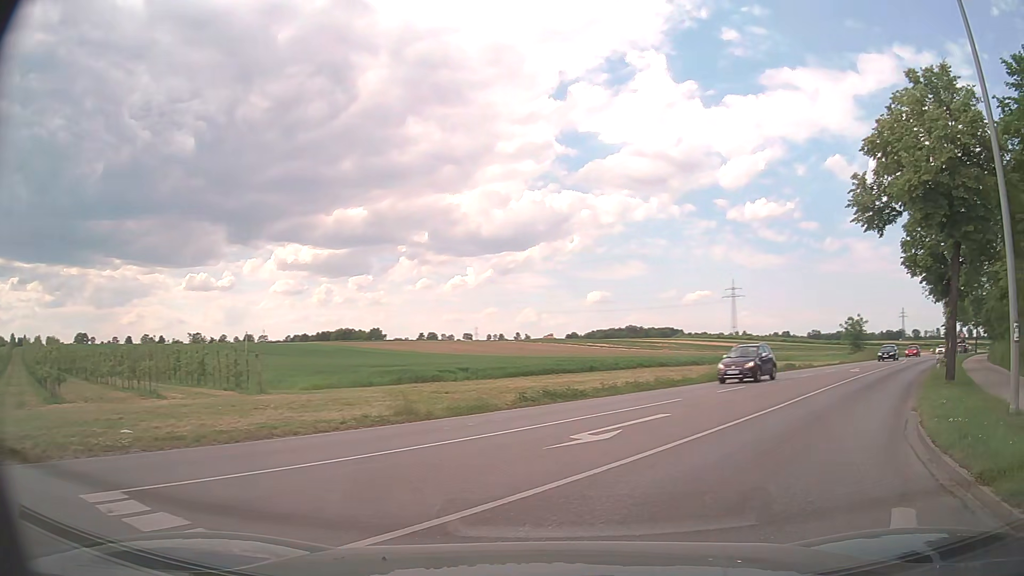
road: tertiary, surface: asphalt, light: Day
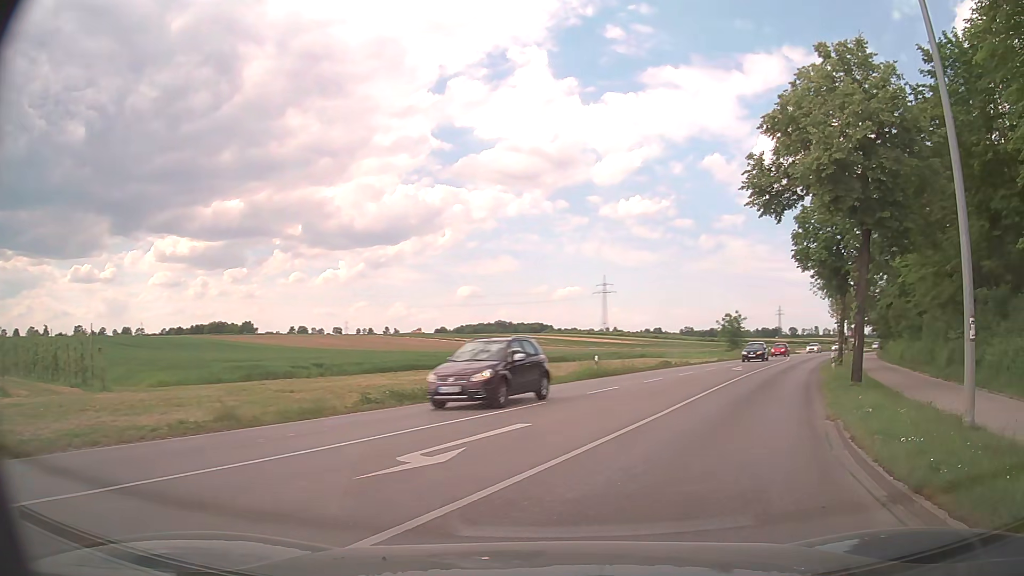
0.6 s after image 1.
(+0.2, +2.5) m; +11°
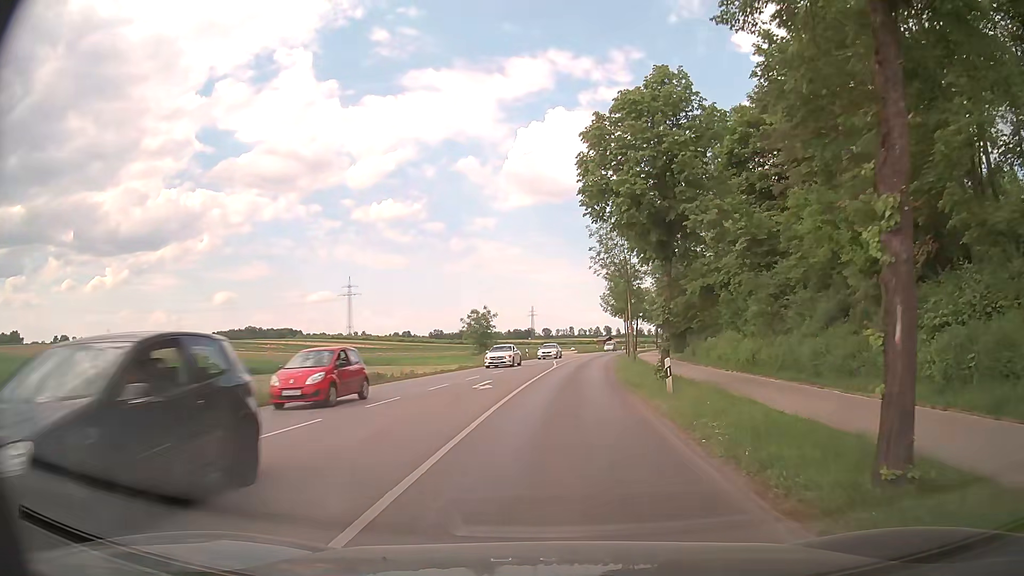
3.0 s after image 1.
(+3.9, +14.7) m; +21°
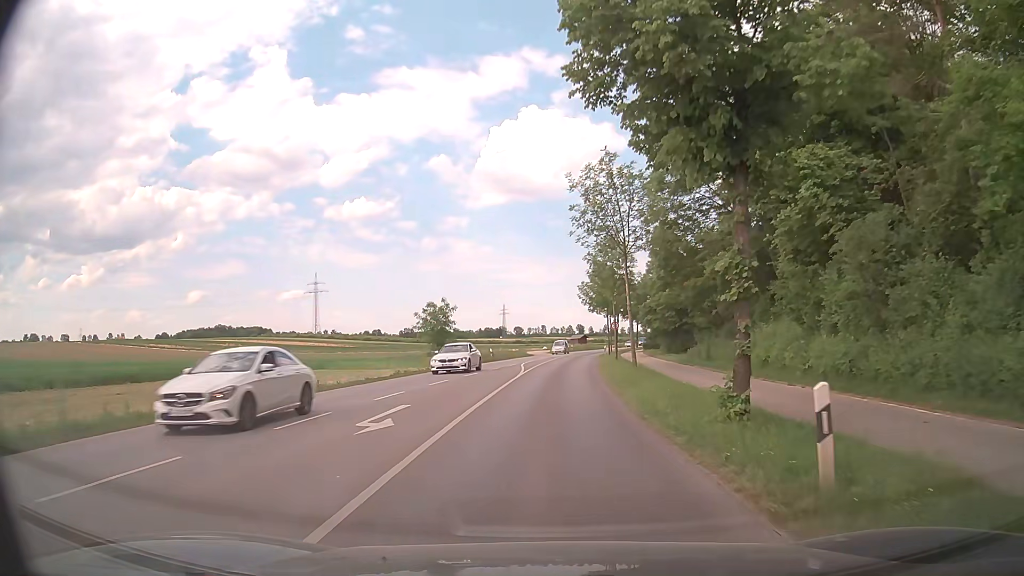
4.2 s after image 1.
(+0.3, +10.9) m; +2°
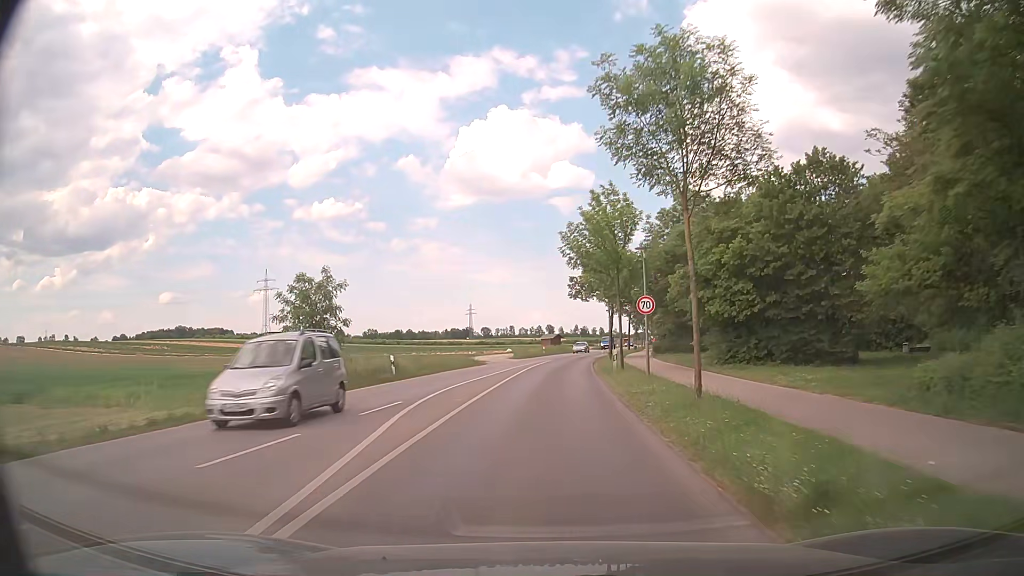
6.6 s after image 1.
(+0.7, +28.0) m; +3°
(0, +10) (0, +20) (+1, +30) (+1, +40) (+2, +50) (+3, +60) (+5, +70) (+6, +80) (+8, +89) (+10, +99) m
